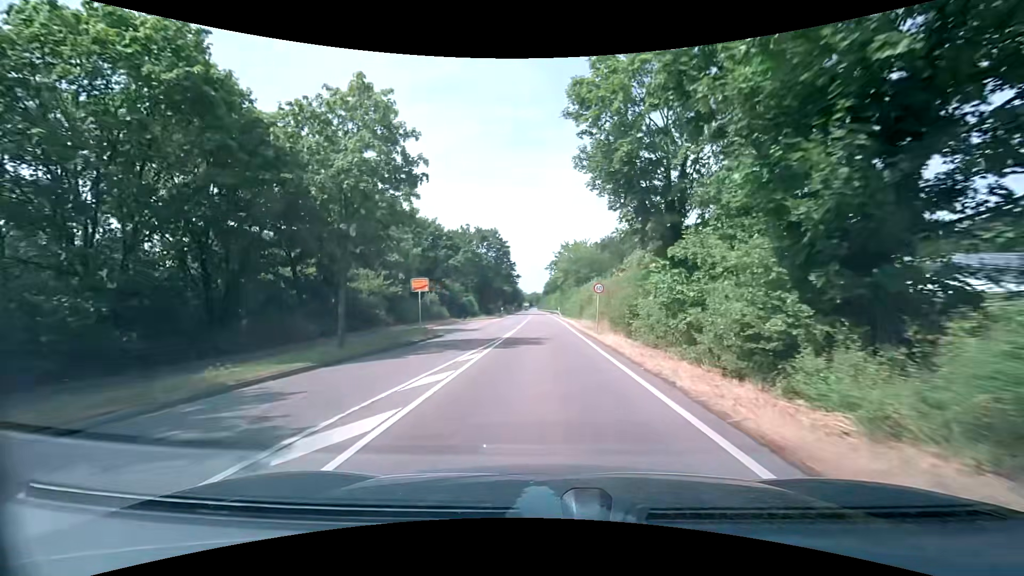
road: secondary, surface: asphalt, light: Day
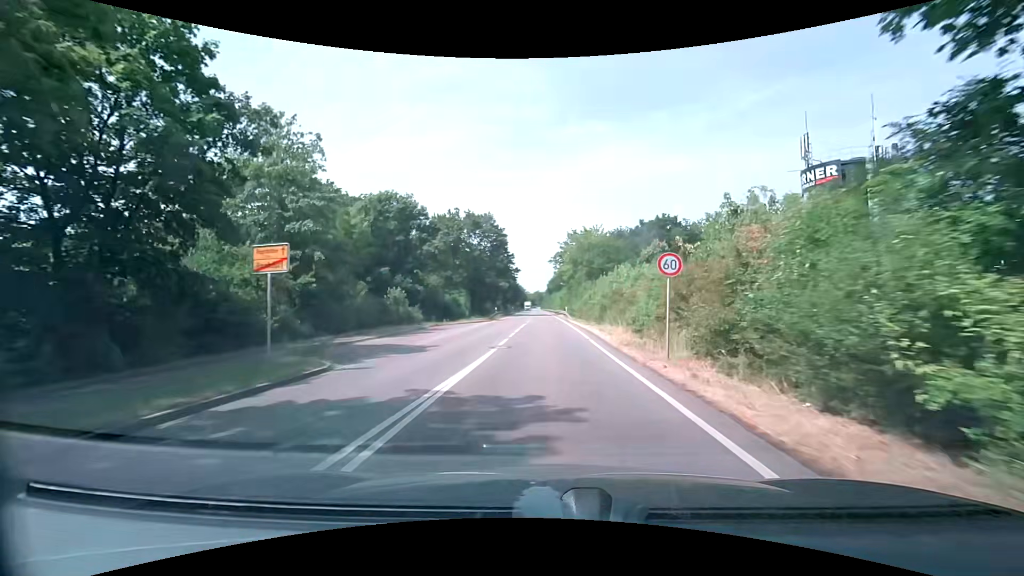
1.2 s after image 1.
(0.0, +14.6) m; -1°
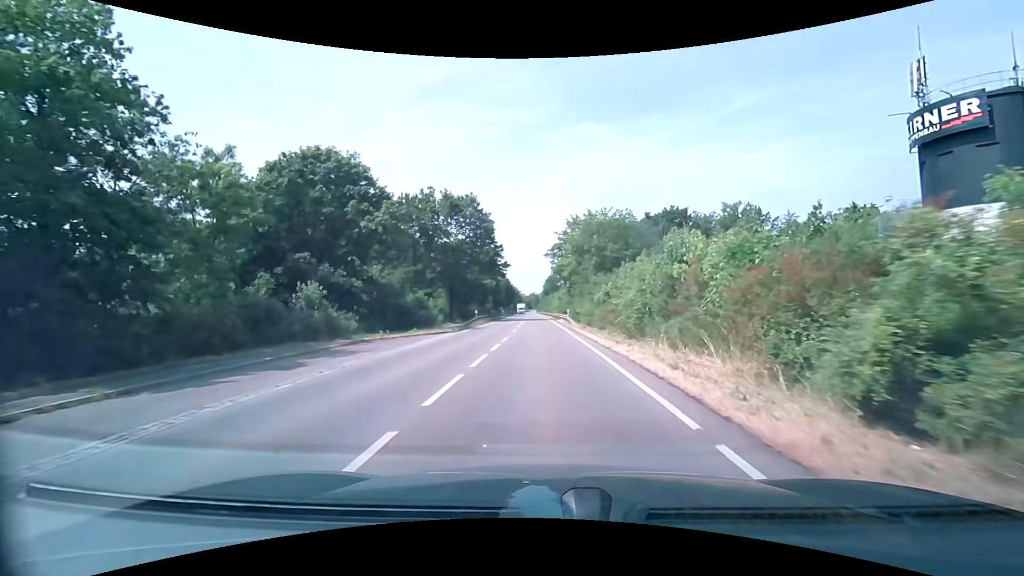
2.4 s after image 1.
(0.0, +14.8) m; +1°
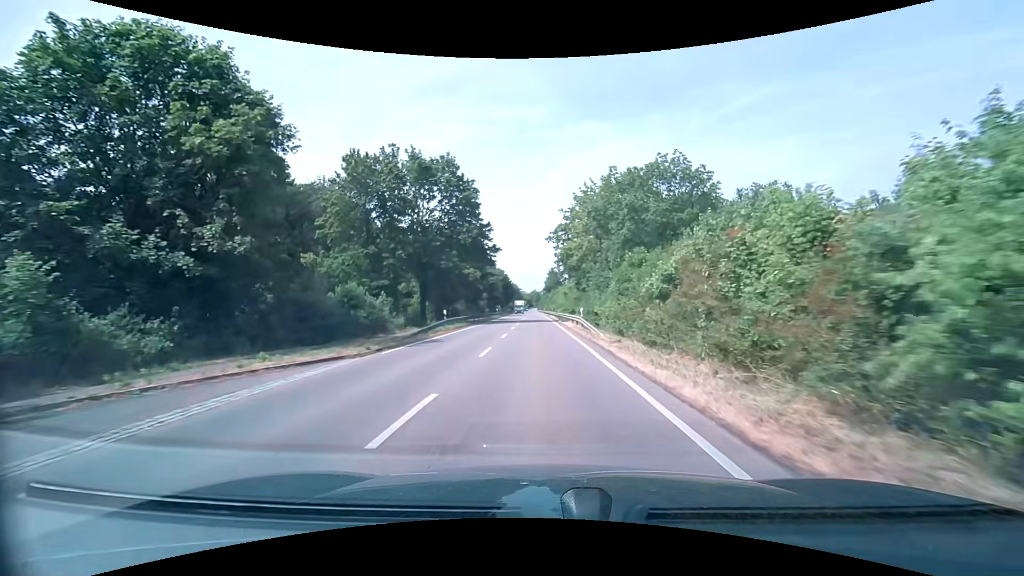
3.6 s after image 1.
(0.0, +15.8) m; 0°
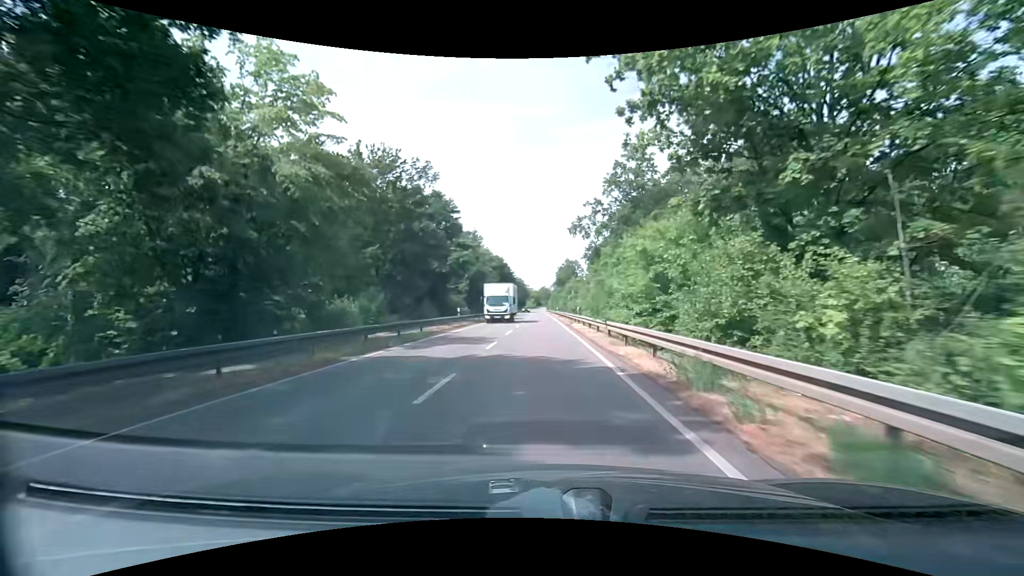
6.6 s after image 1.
(-0.6, +43.2) m; -1°
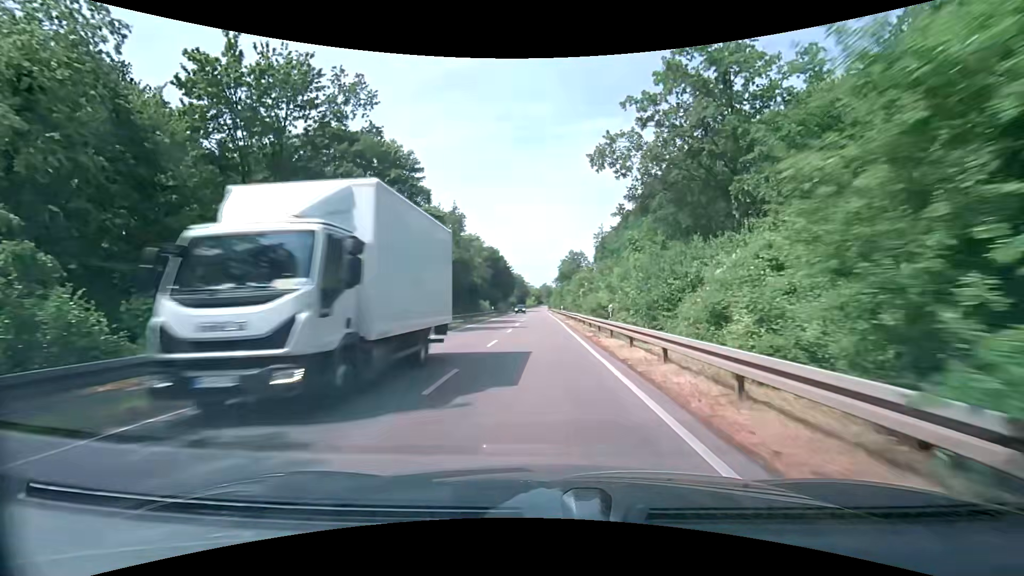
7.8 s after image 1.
(0.0, +17.3) m; -1°
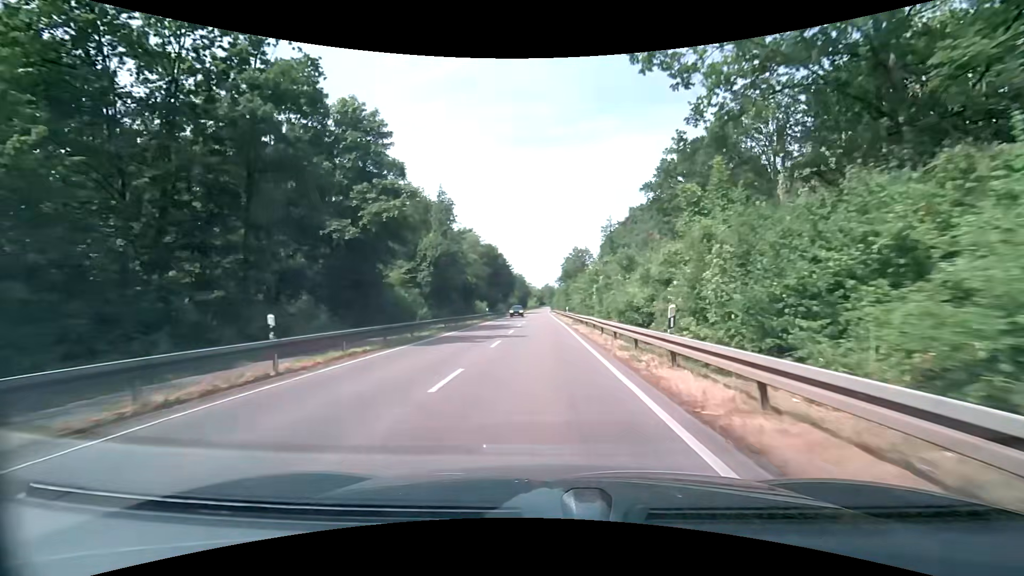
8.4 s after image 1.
(0.0, +8.7) m; +1°
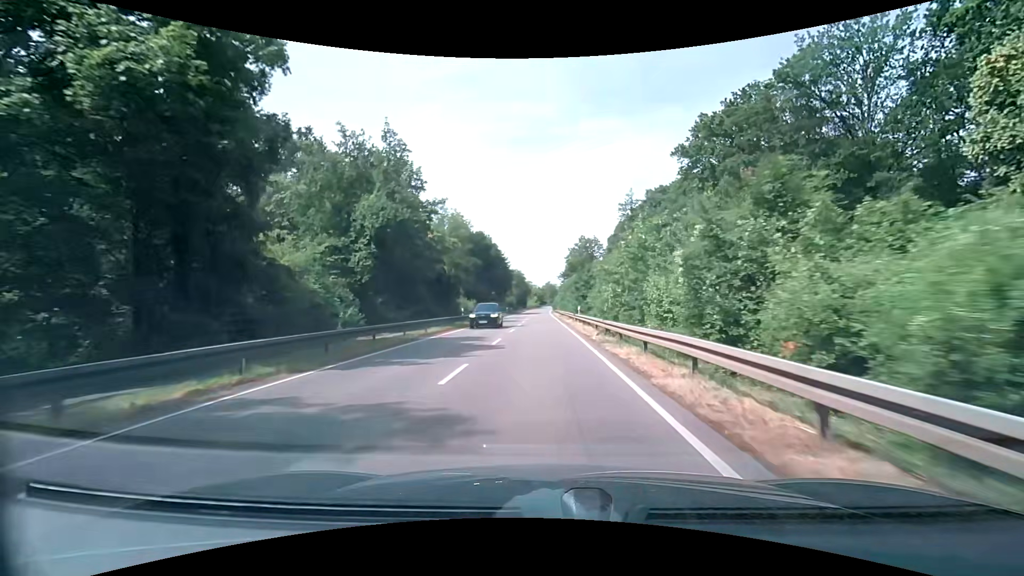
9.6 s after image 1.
(-0.1, +17.4) m; 0°
(0, +10) (0, +20) (0, +30) (0, +40) (0, +50) (-1, +60) (-1, +70) (-1, +80) (-1, +90) (-1, +100) m
